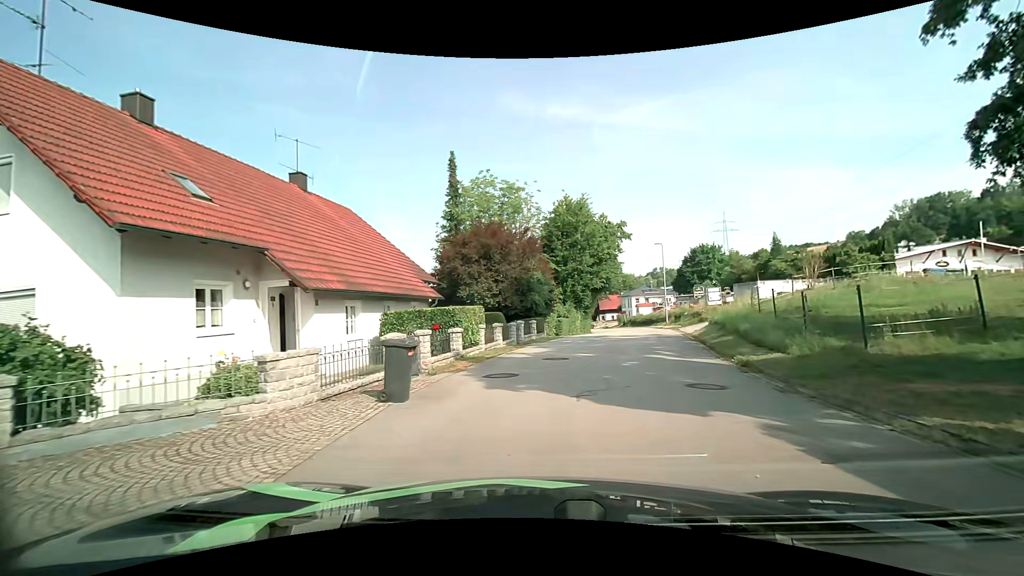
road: residential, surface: asphalt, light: Day
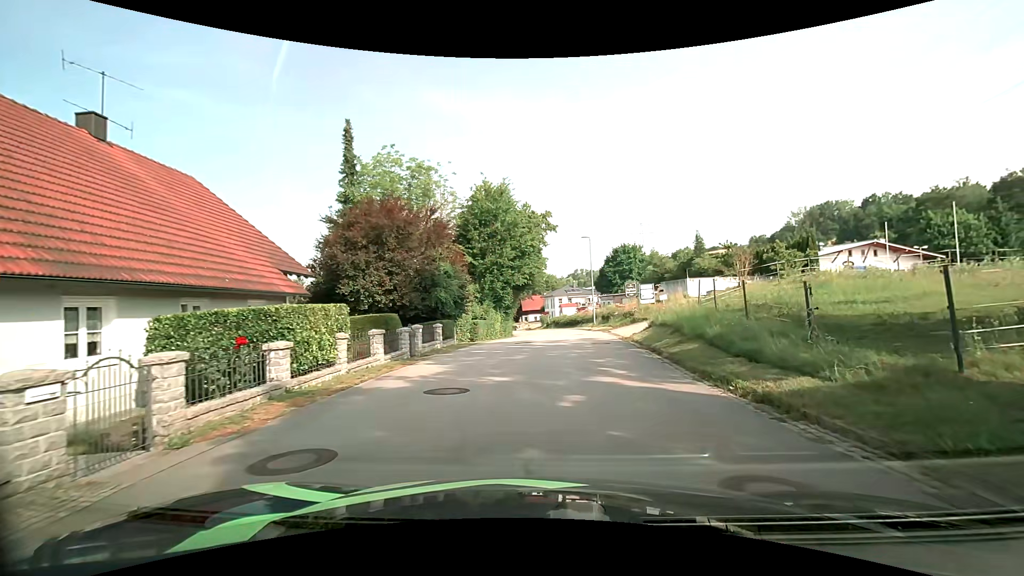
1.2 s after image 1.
(+0.5, +5.9) m; +8°
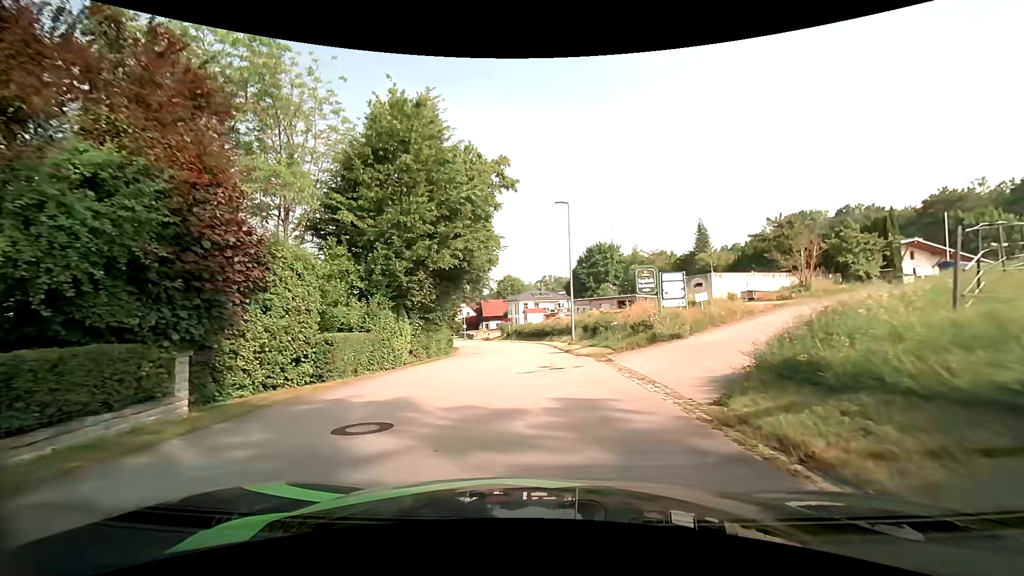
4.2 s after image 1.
(+1.3, +16.7) m; +4°
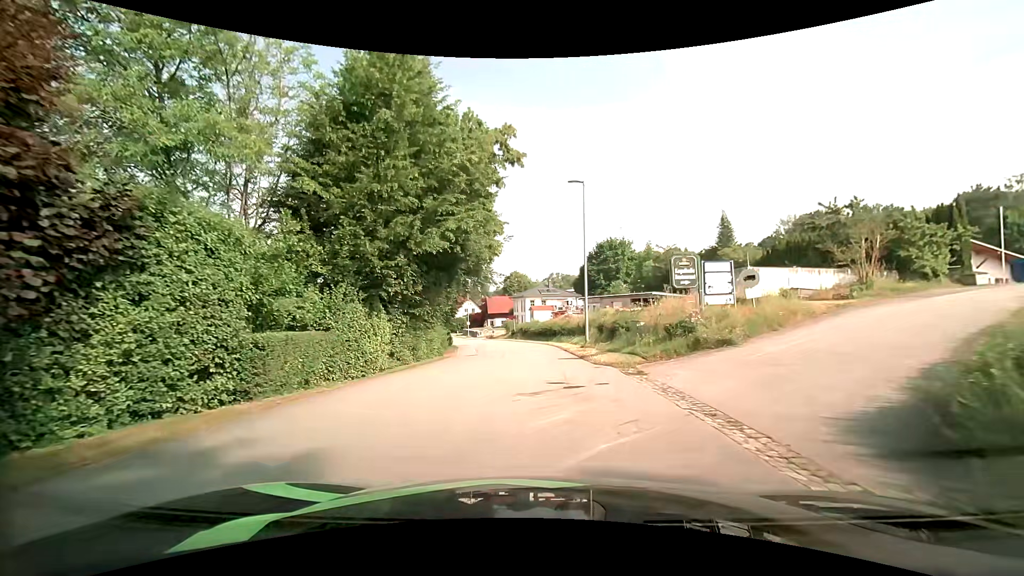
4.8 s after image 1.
(0.0, +4.1) m; -1°
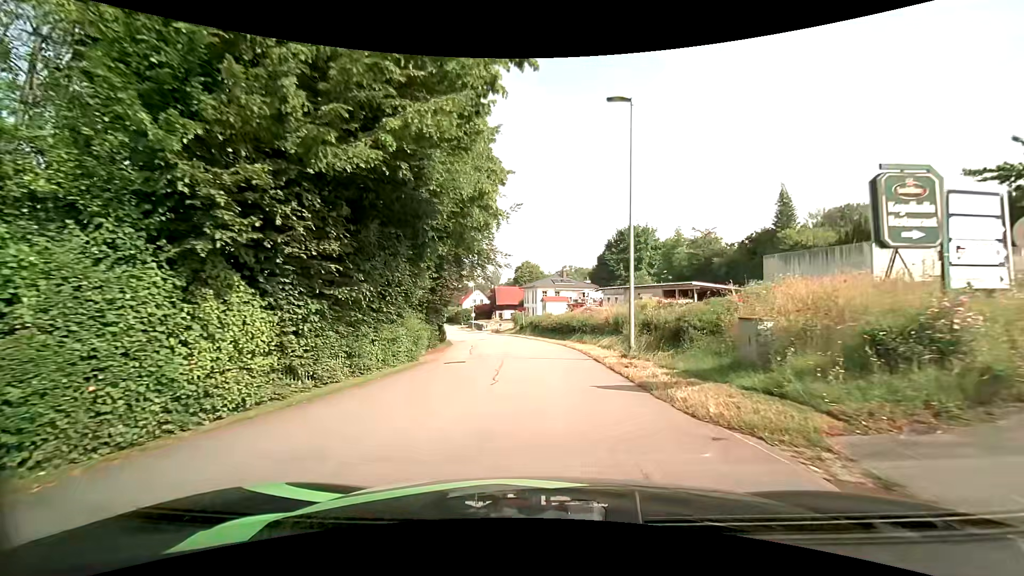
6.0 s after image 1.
(0.0, +8.6) m; -1°
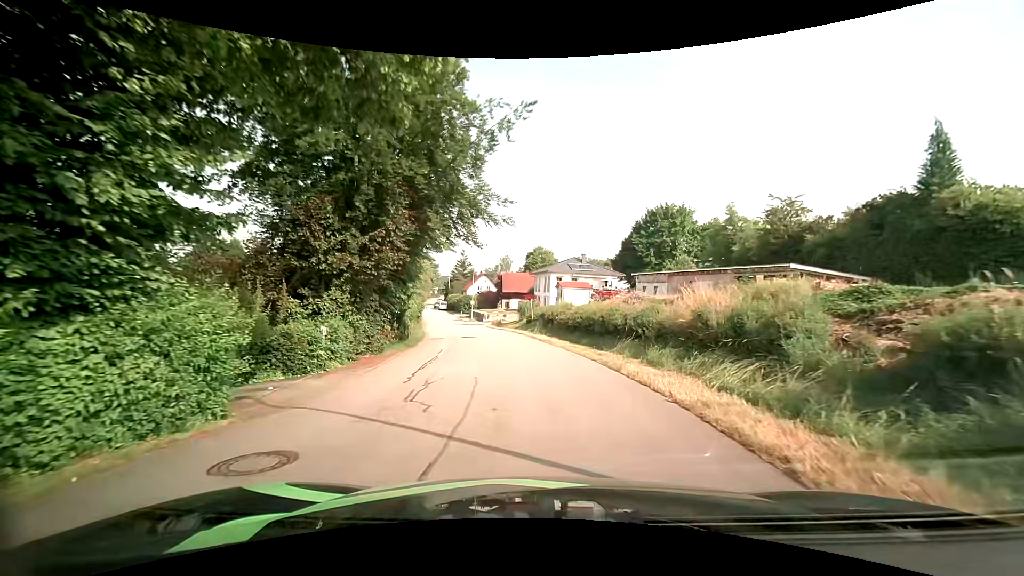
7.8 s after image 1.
(-0.2, +13.3) m; -1°
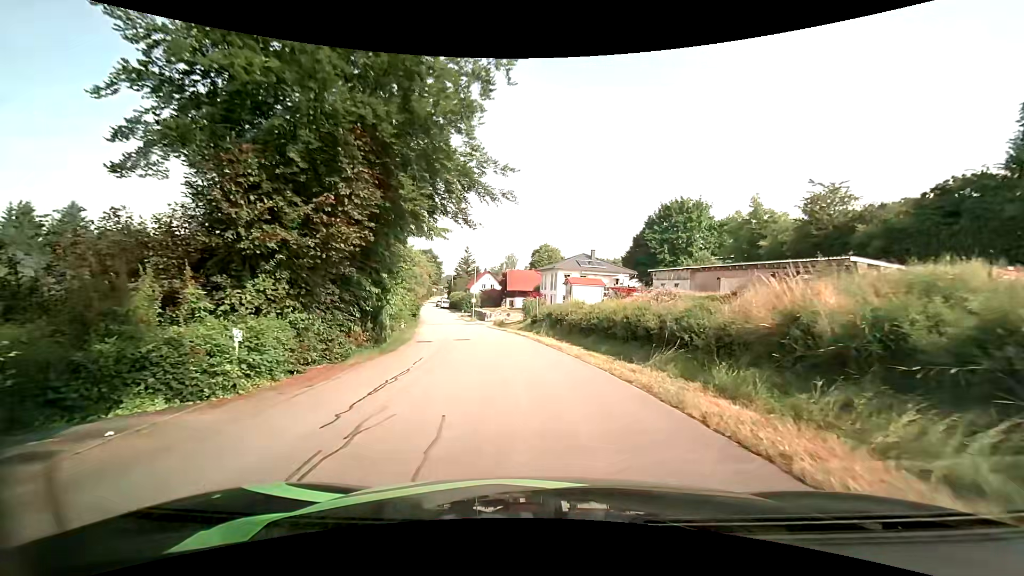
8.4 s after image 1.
(0.0, +4.4) m; -2°
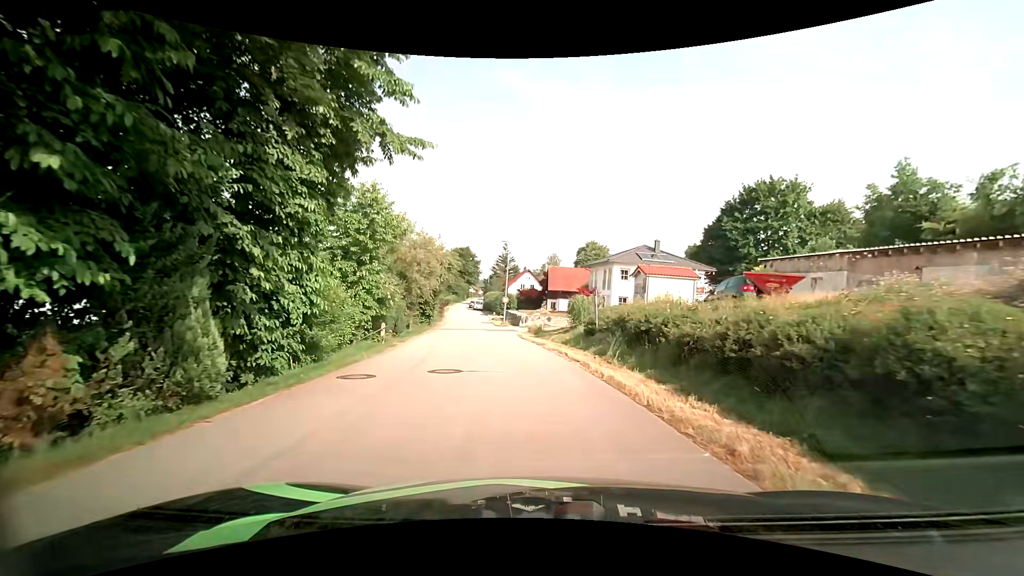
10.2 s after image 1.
(-0.2, +12.8) m; -3°
(0, +10) (-2, +20) (-3, +30) (-5, +40) (-6, +50) (-8, +59) (-10, +69) (-12, +79) (-14, +89) (-15, +99) m
